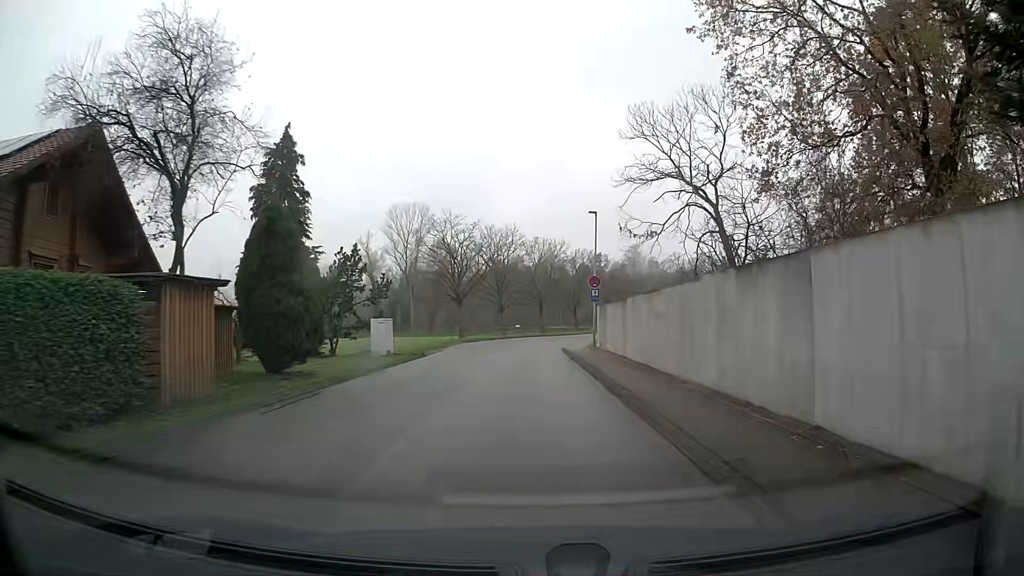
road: unclassified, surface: asphalt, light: Day
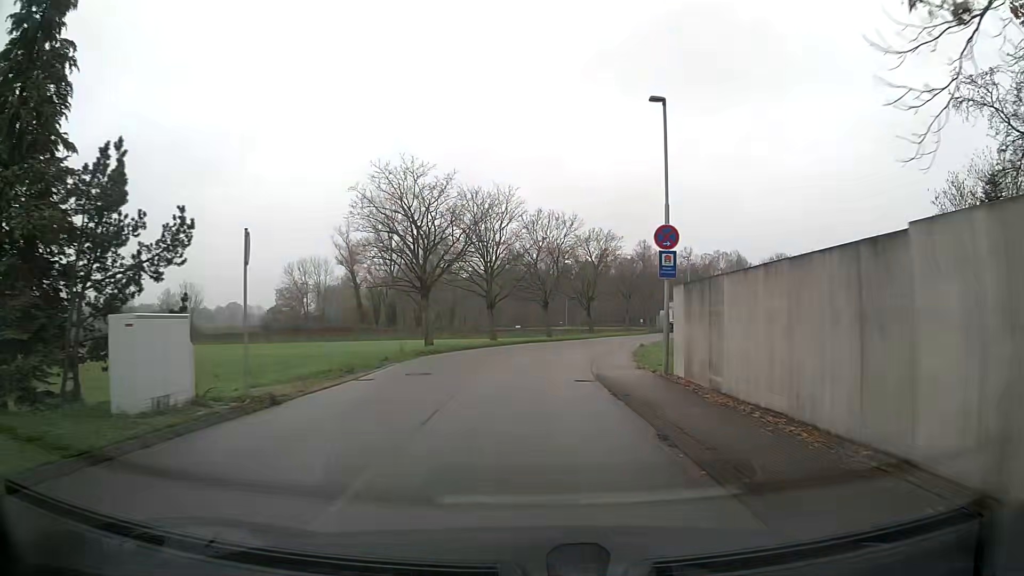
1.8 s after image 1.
(0.0, +17.2) m; 0°
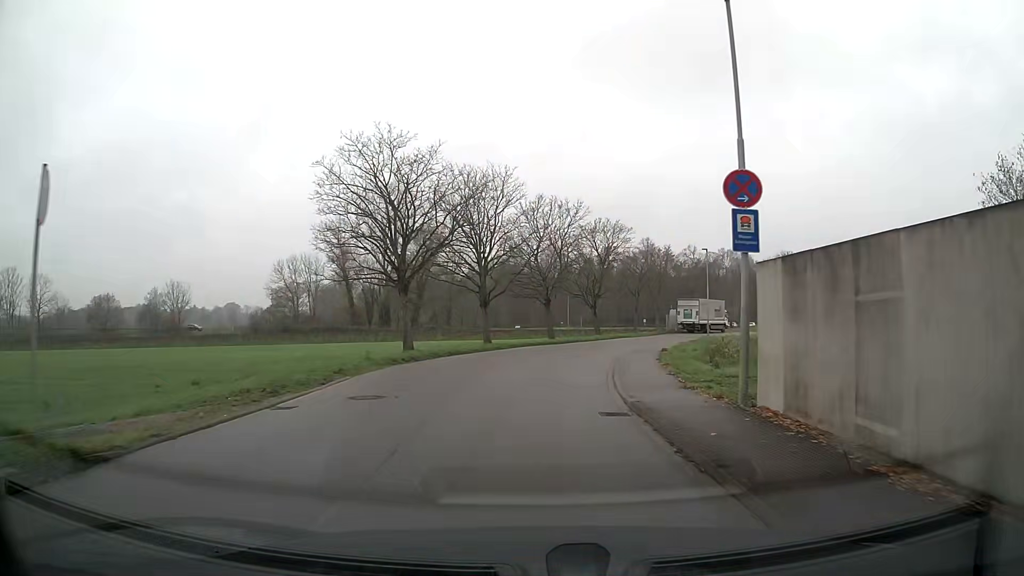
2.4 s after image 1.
(0.0, +5.8) m; +1°
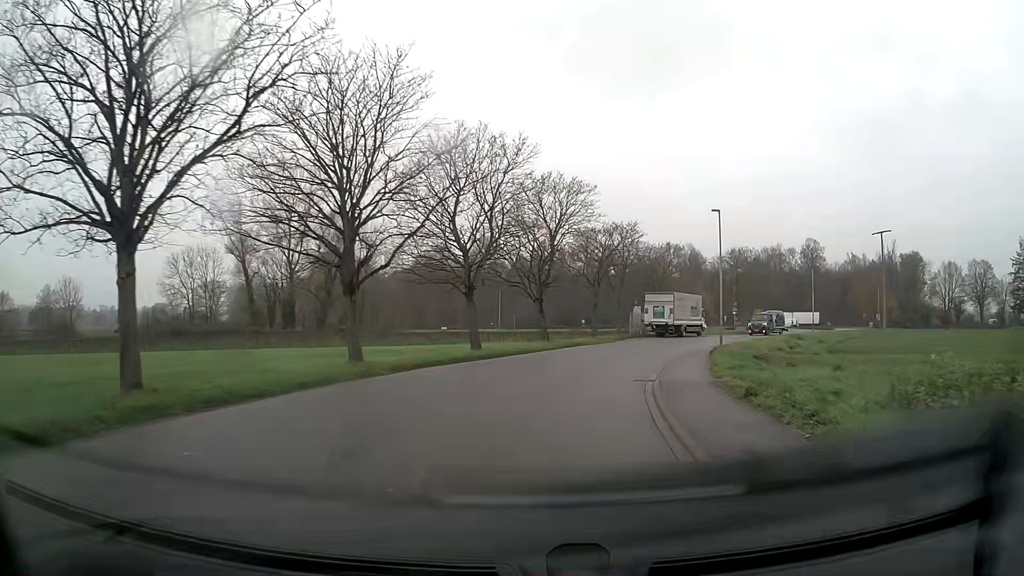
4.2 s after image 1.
(+0.8, +17.4) m; +7°
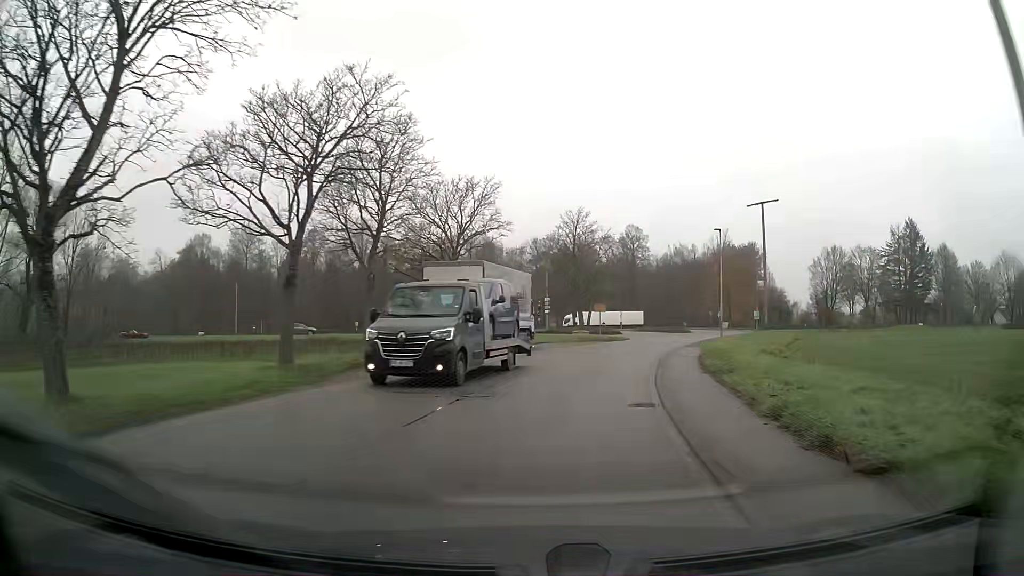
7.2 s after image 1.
(+4.5, +28.0) m; +18°
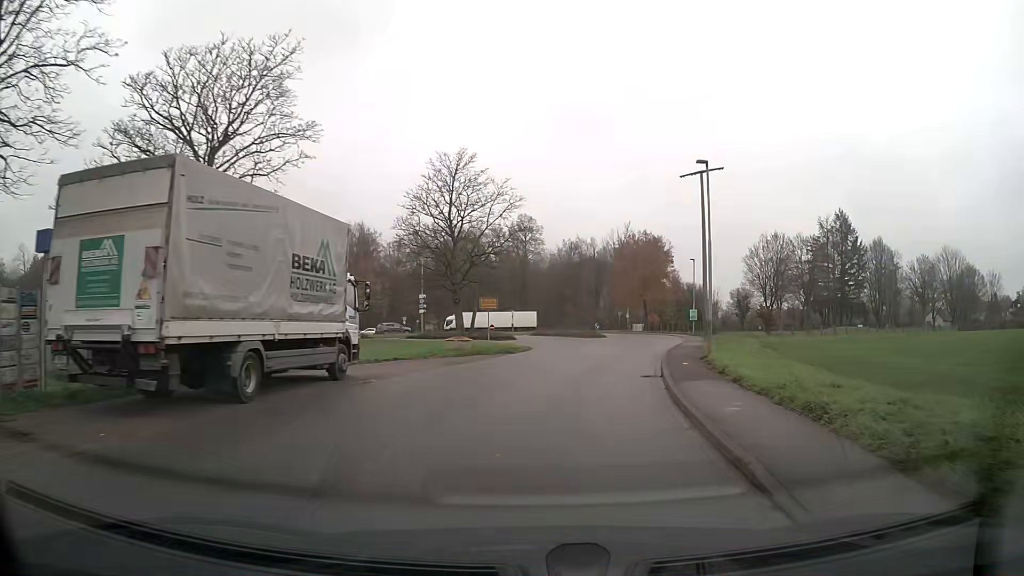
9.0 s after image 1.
(+1.5, +17.5) m; +10°
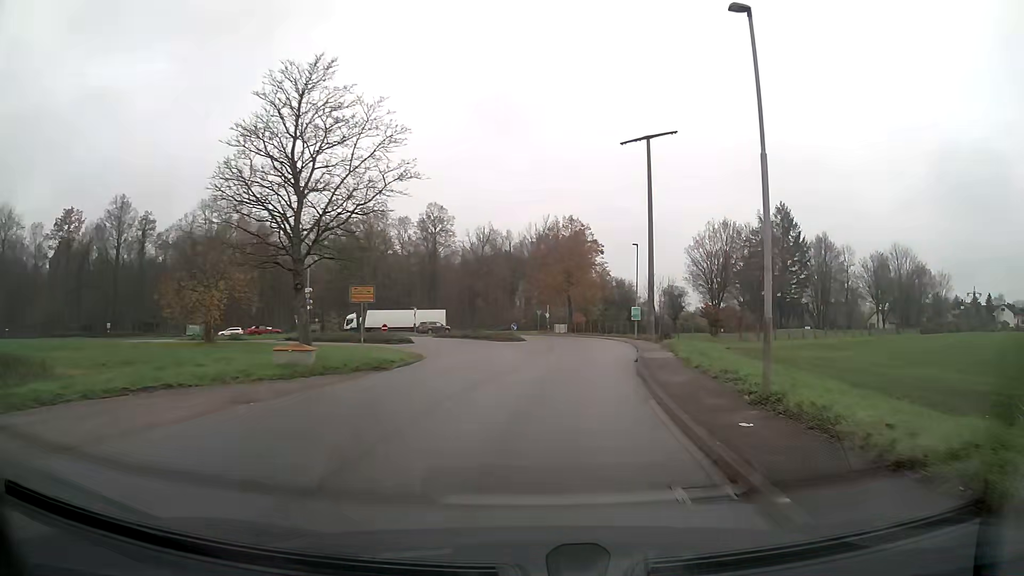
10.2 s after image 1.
(+0.7, +11.9) m; +7°
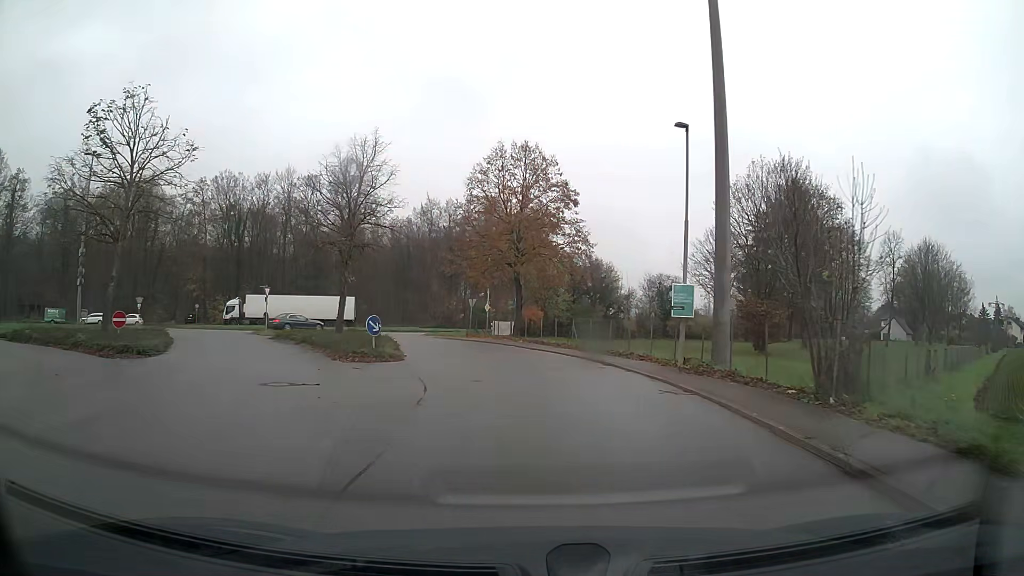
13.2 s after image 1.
(+1.3, +28.7) m; +1°
(0, +10) (-2, +20) (-4, +30) (-8, +39) (-16, +44) (-26, +43) (-34, +37) (-40, +29) (-47, +21) (-53, +14) m
